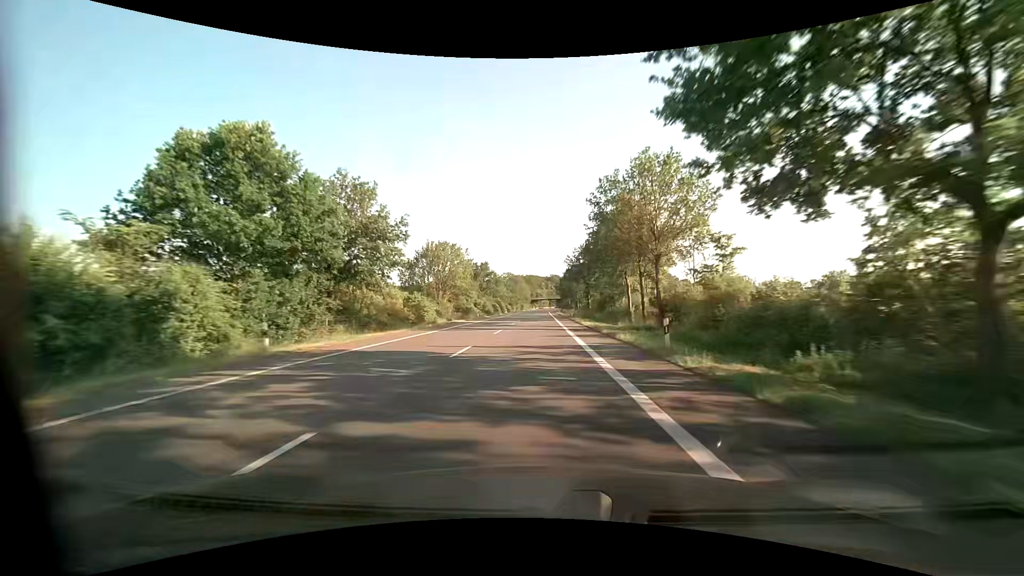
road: primary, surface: asphalt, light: Day
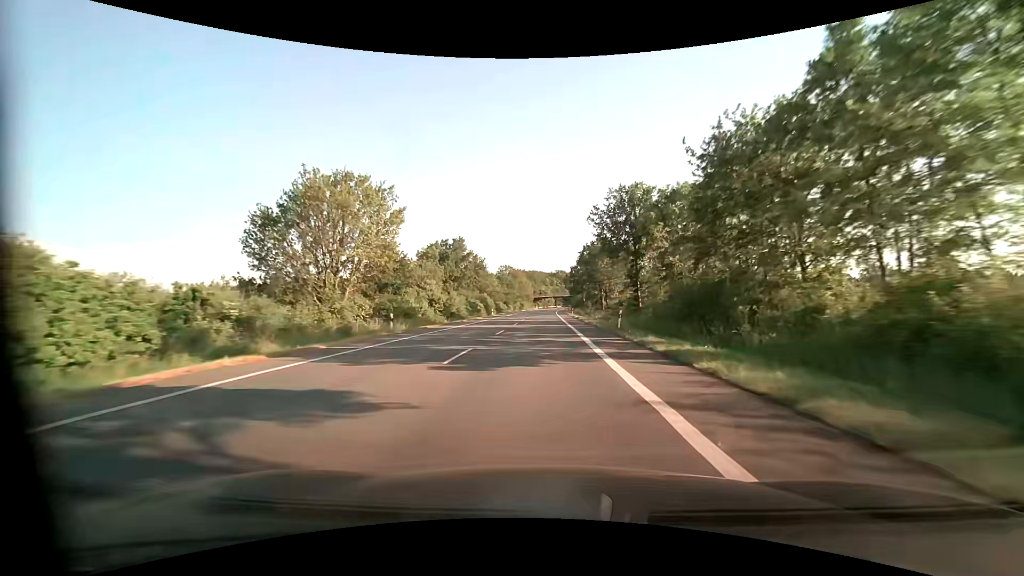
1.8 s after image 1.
(-0.1, +38.5) m; 0°
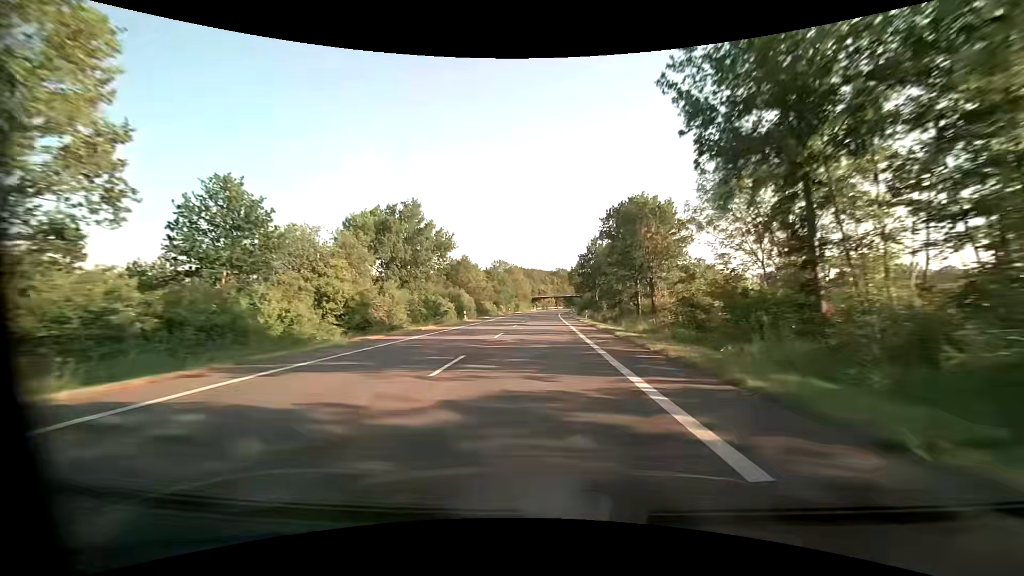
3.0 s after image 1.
(0.0, +26.2) m; 0°
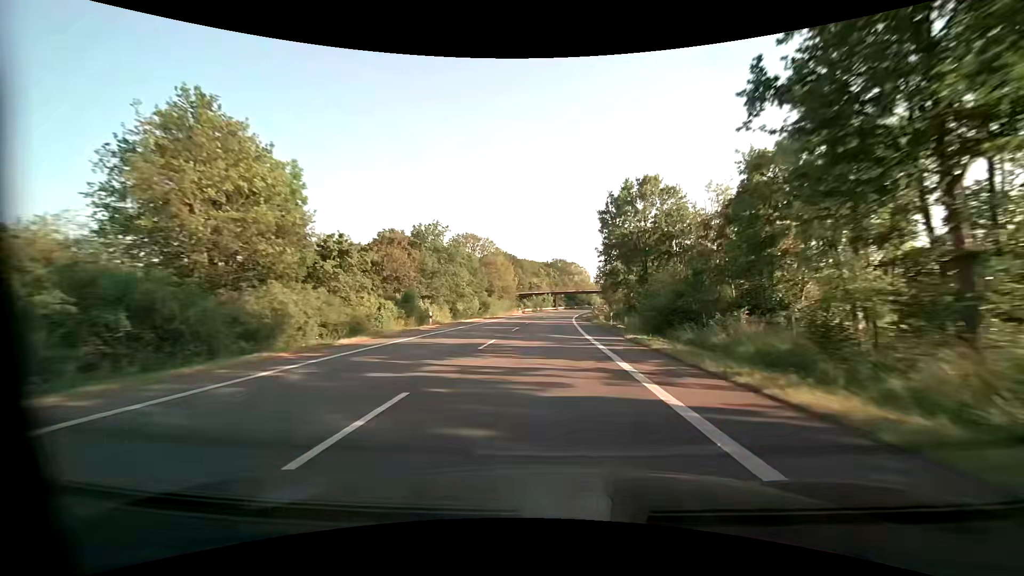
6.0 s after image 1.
(+0.4, +67.3) m; +1°
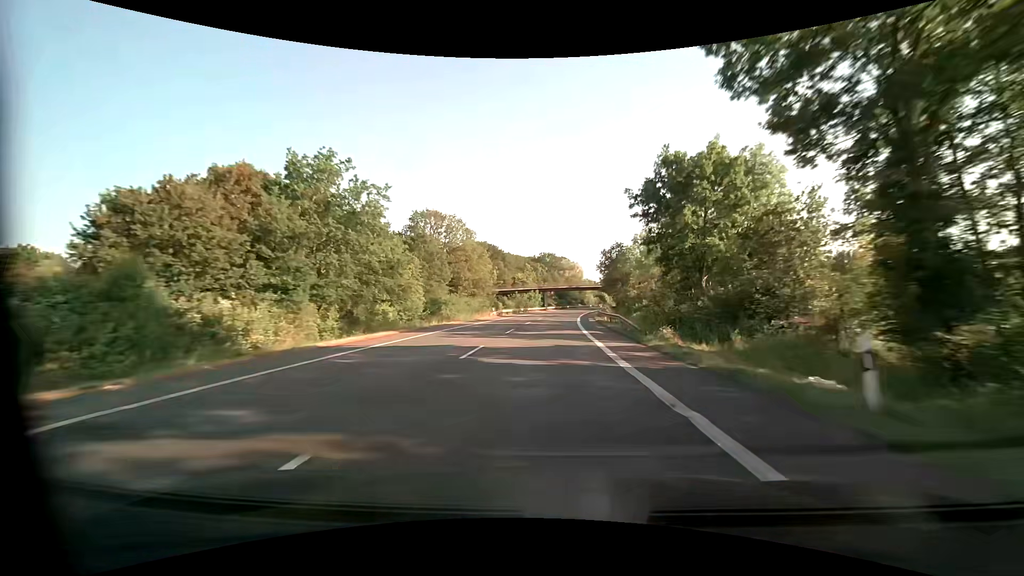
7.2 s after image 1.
(+0.3, +27.6) m; +1°
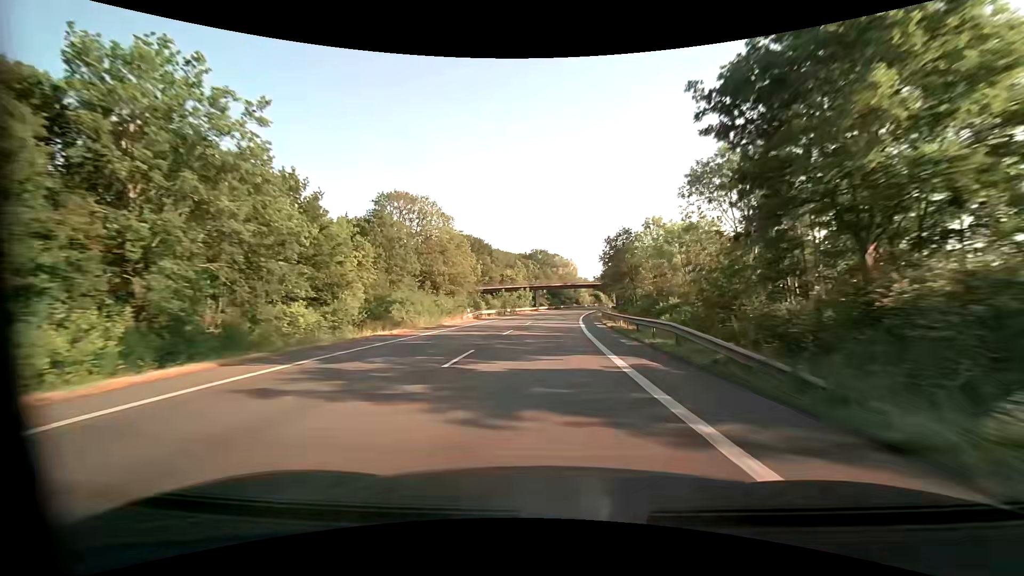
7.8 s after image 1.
(+0.1, +13.9) m; +1°
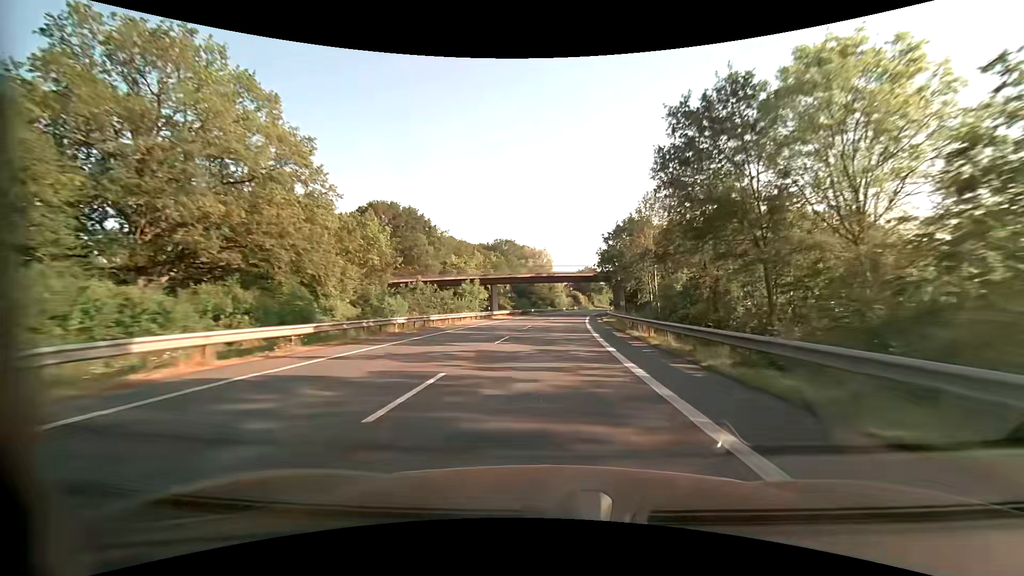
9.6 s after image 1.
(+1.0, +41.7) m; +3°
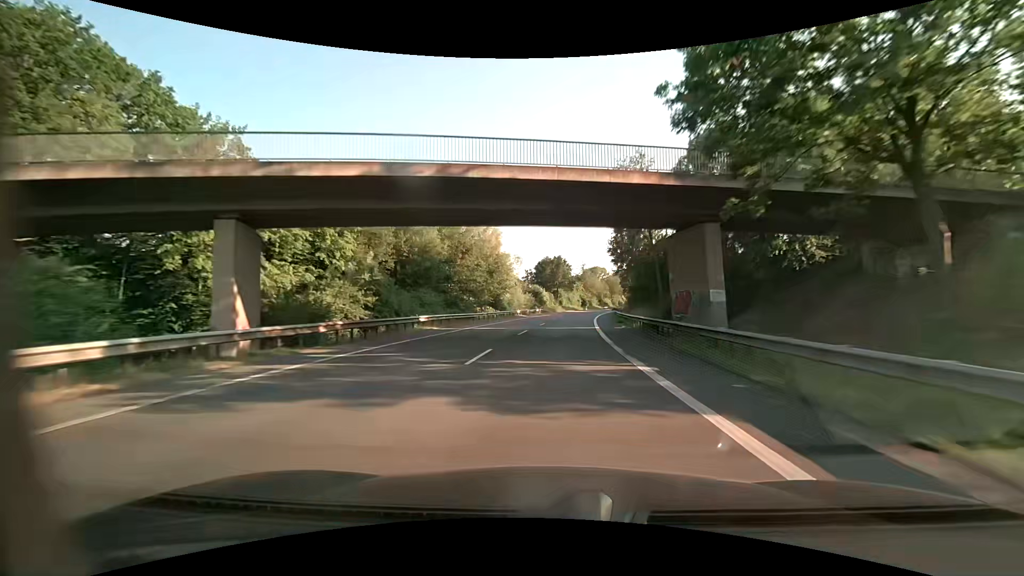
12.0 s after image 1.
(+2.7, +55.2) m; +5°
(0, +10) (0, +20) (+1, +30) (+2, +40) (+3, +50) (+4, +60) (+5, +70) (+7, +80) (+8, +90) (+10, +99) m
